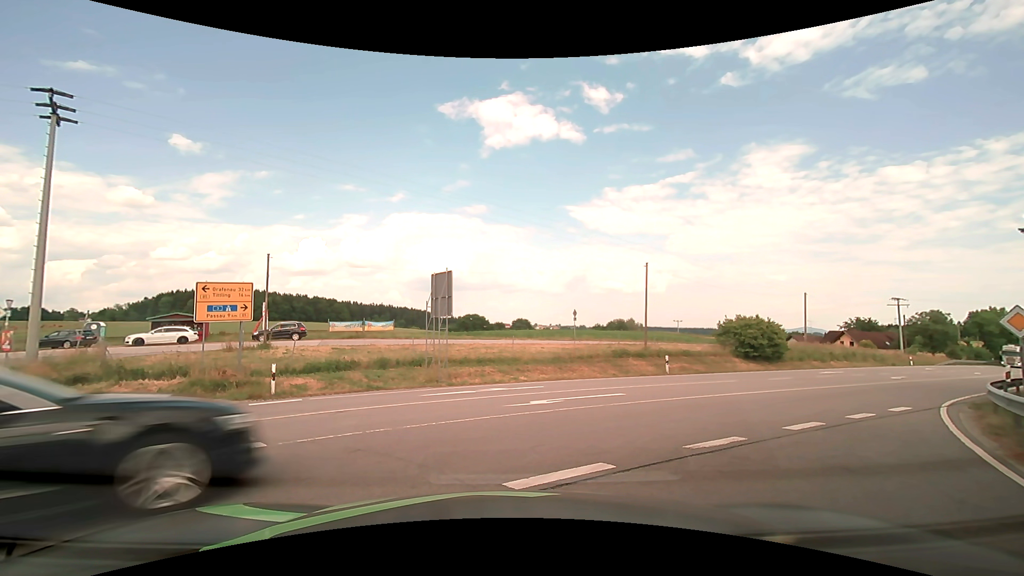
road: secondary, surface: asphalt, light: Day
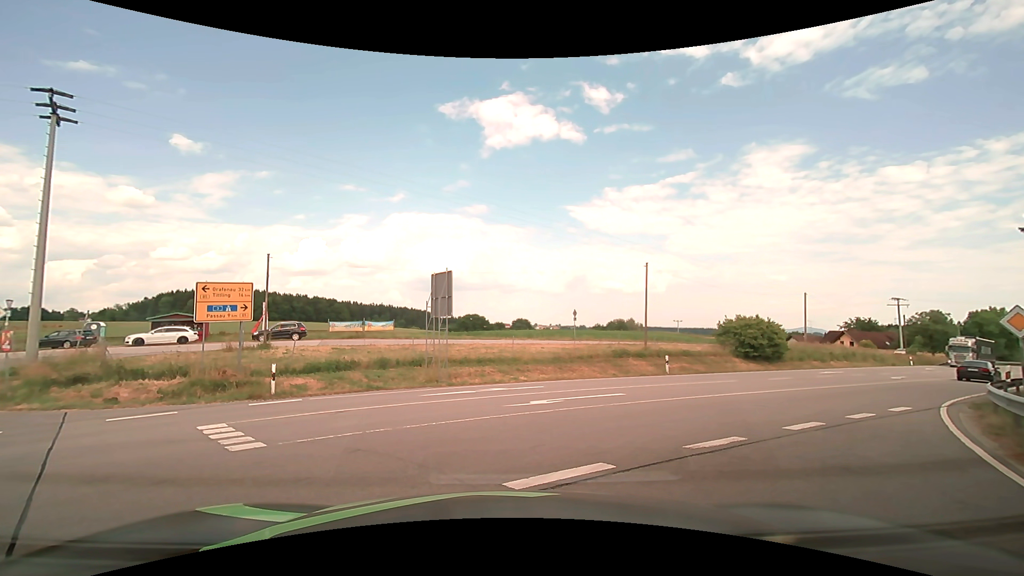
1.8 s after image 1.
(0.0, 0.0) m; 0°
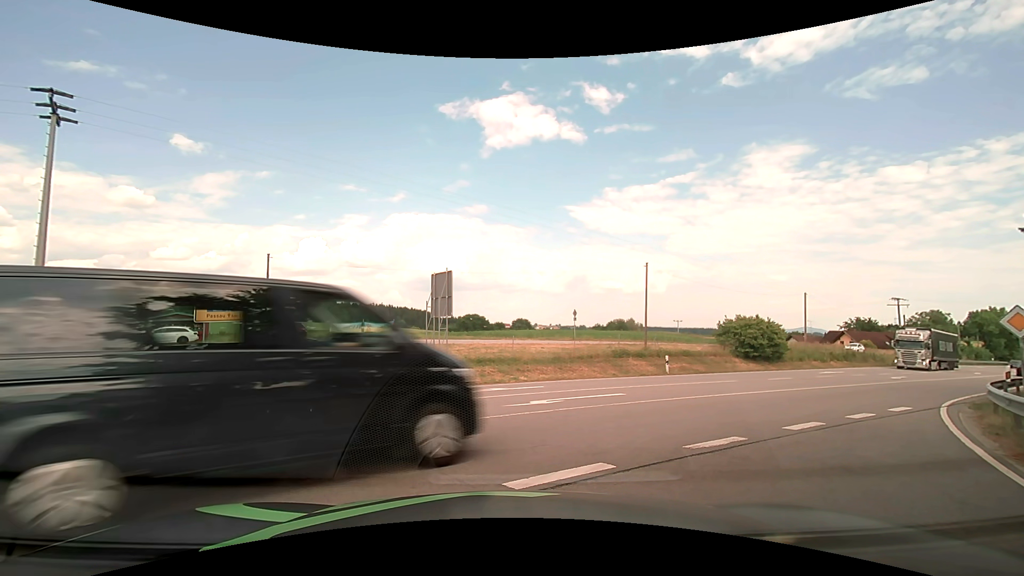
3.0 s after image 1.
(0.0, 0.0) m; 0°
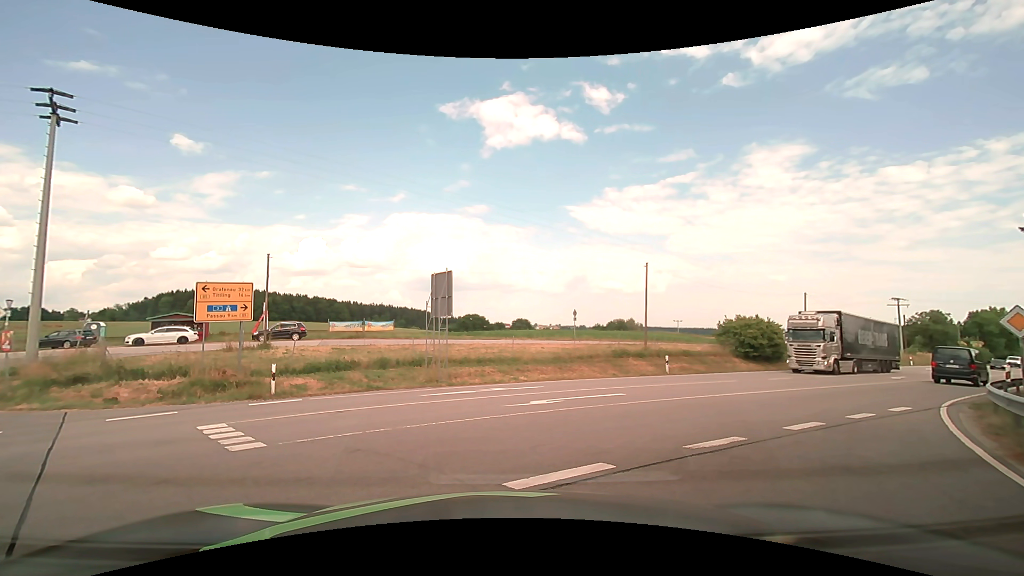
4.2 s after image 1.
(0.0, 0.0) m; 0°
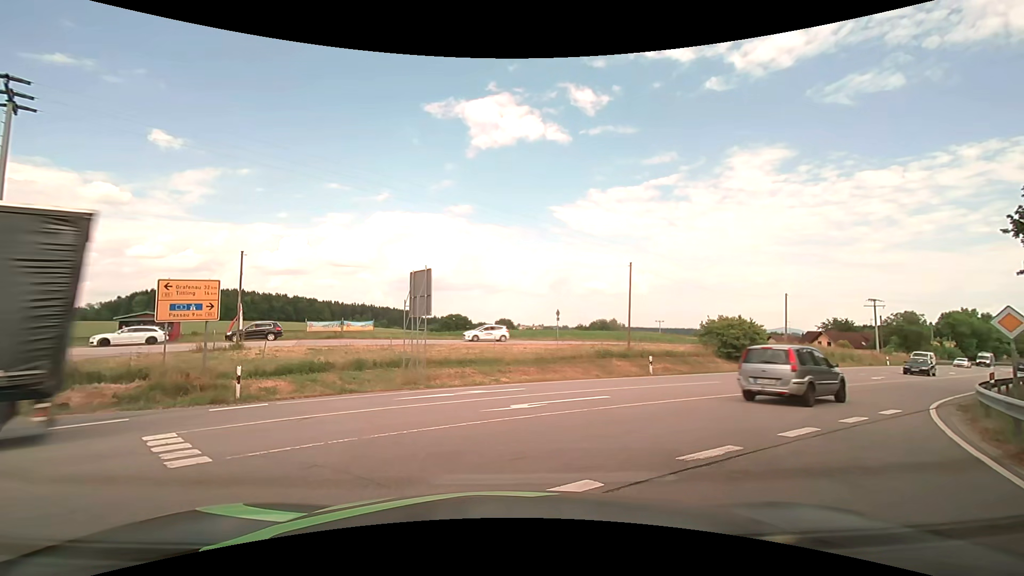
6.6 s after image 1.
(0.0, +0.7) m; +1°
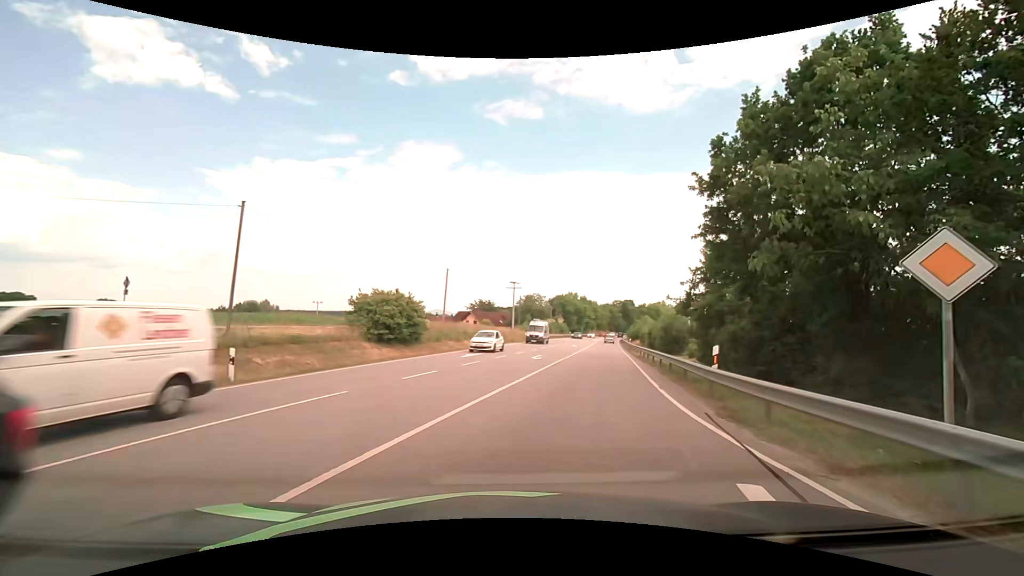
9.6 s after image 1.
(+4.7, +11.3) m; +39°
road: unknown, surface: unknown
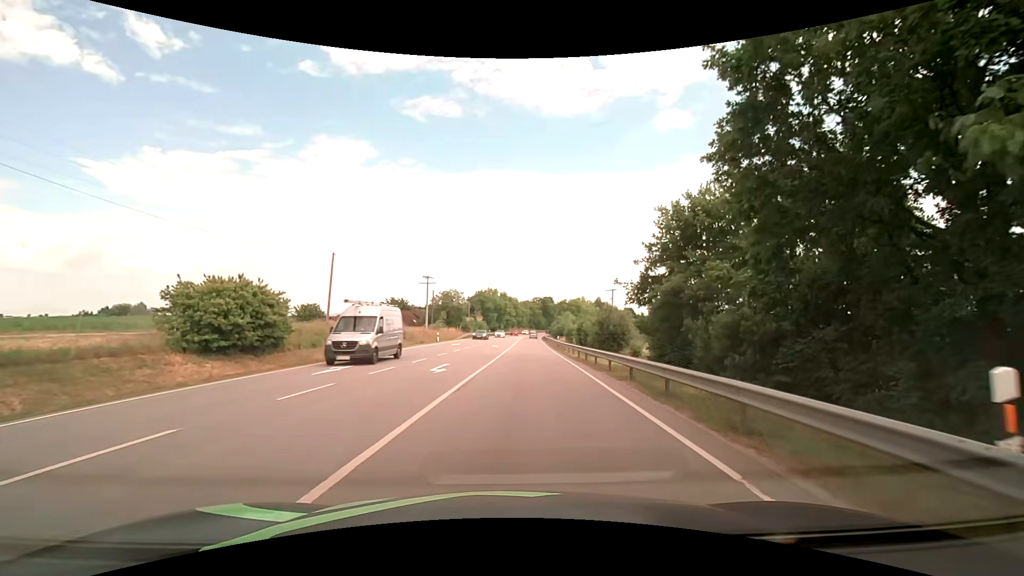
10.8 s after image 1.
(+1.0, +9.9) m; +10°
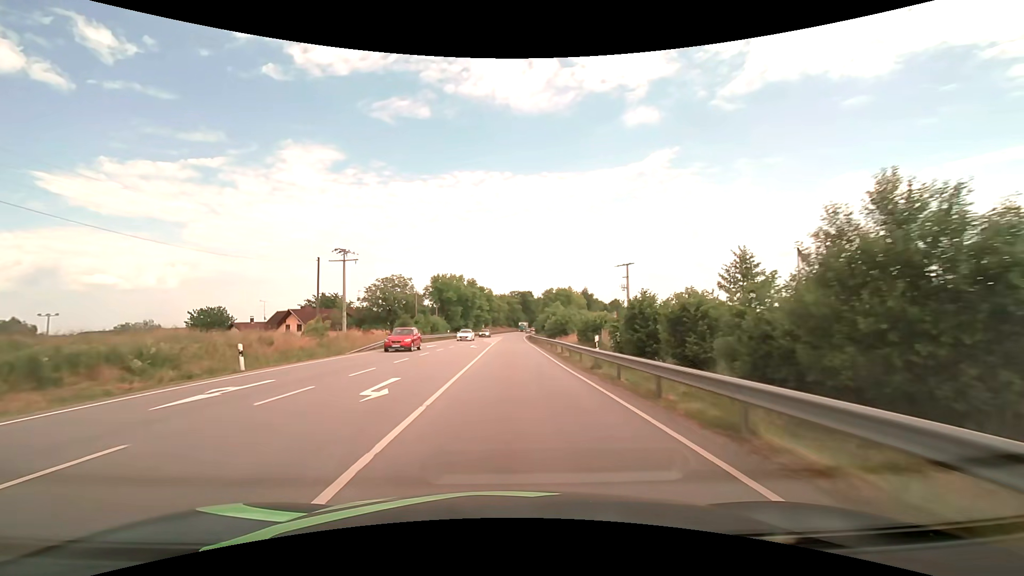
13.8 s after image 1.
(+1.2, +37.6) m; +2°
(0, +10) (0, +20) (0, +30) (0, +40) (0, +50) (0, +60) (0, +70) (+1, +80) (+1, +90) (+1, +100) m
